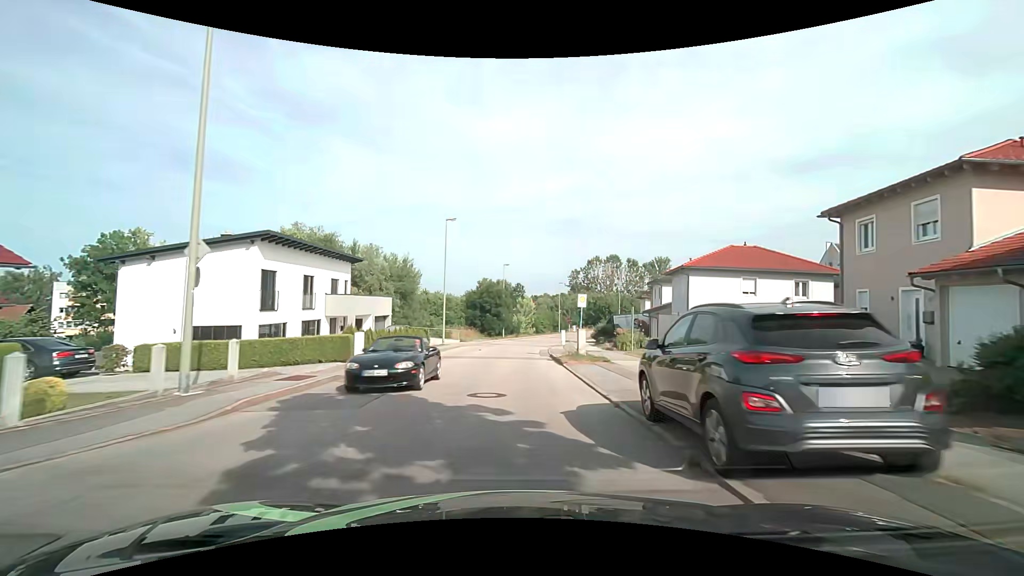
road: residential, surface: asphalt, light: Day
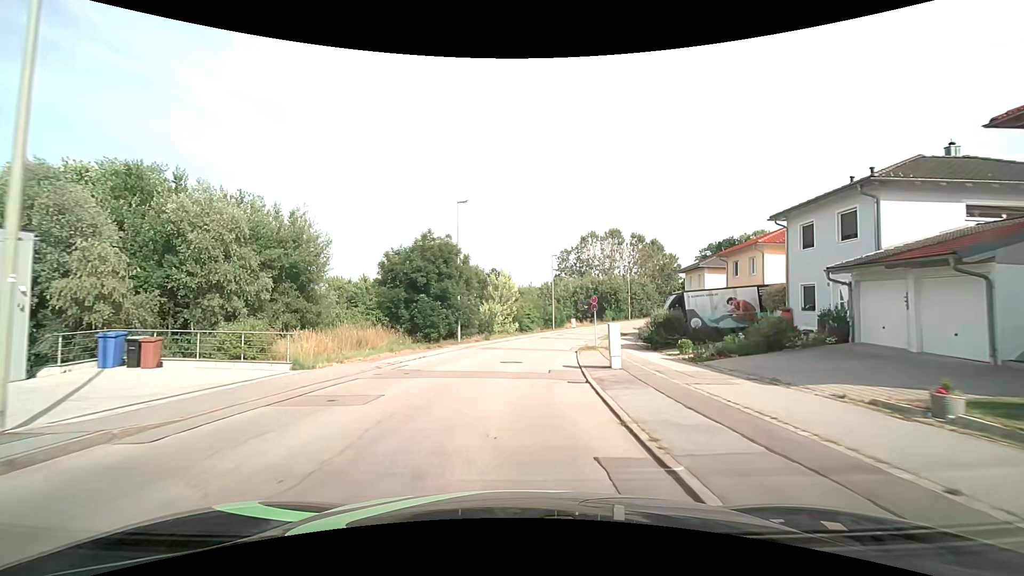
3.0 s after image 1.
(+0.6, +32.2) m; +3°
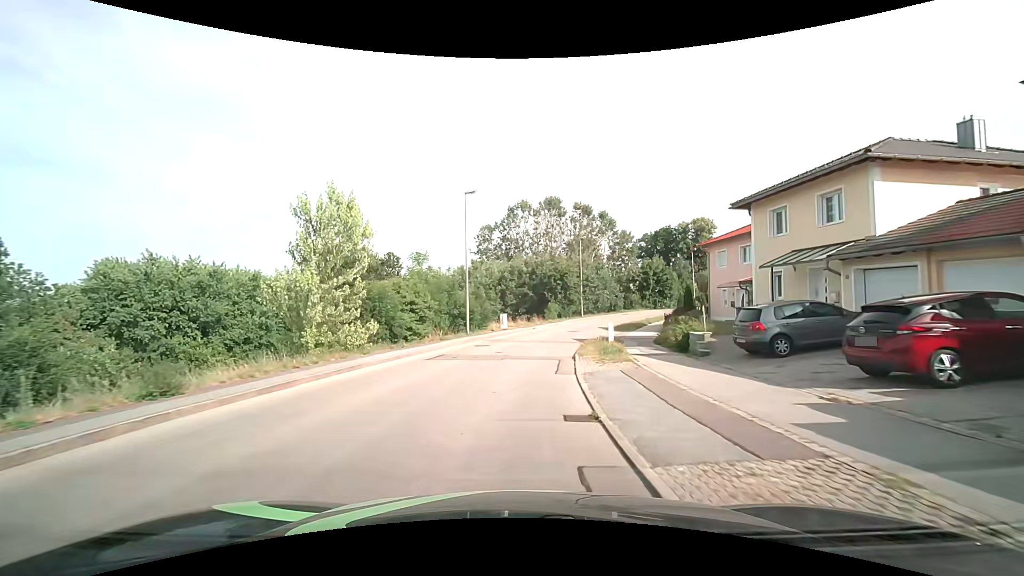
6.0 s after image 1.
(+2.2, +30.9) m; +9°
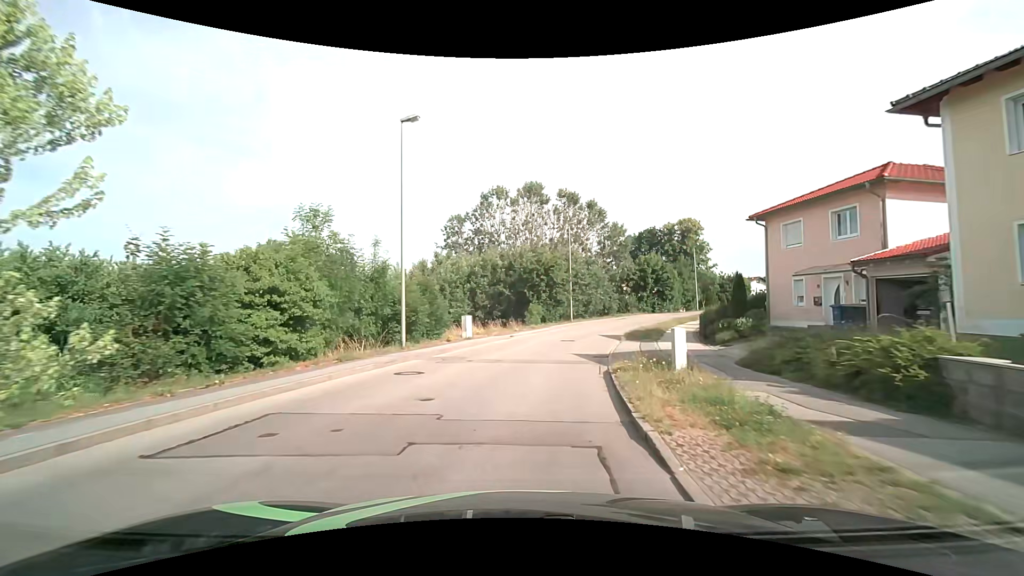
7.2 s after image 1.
(+0.3, +12.8) m; +2°
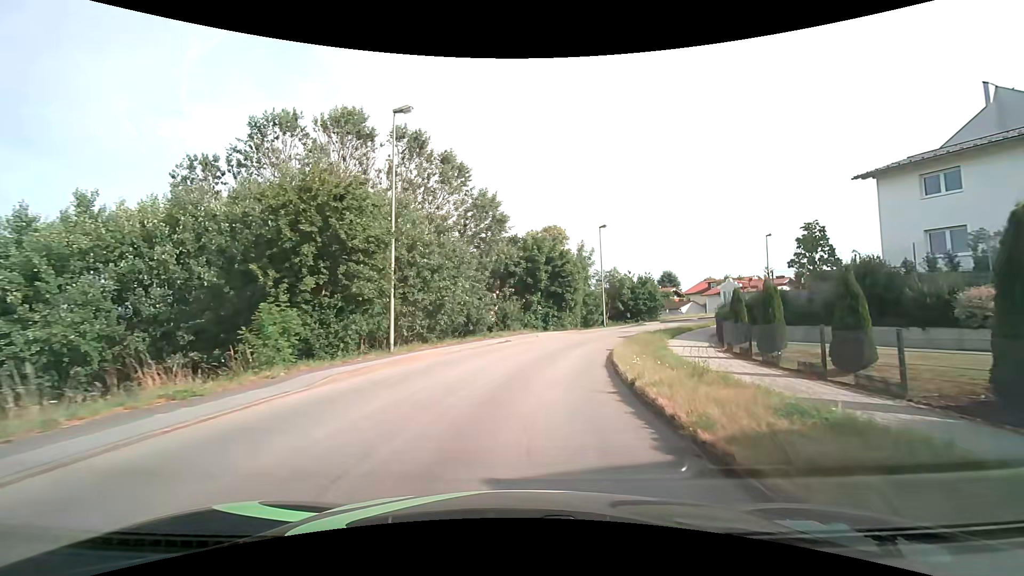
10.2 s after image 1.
(+3.8, +29.3) m; +17°
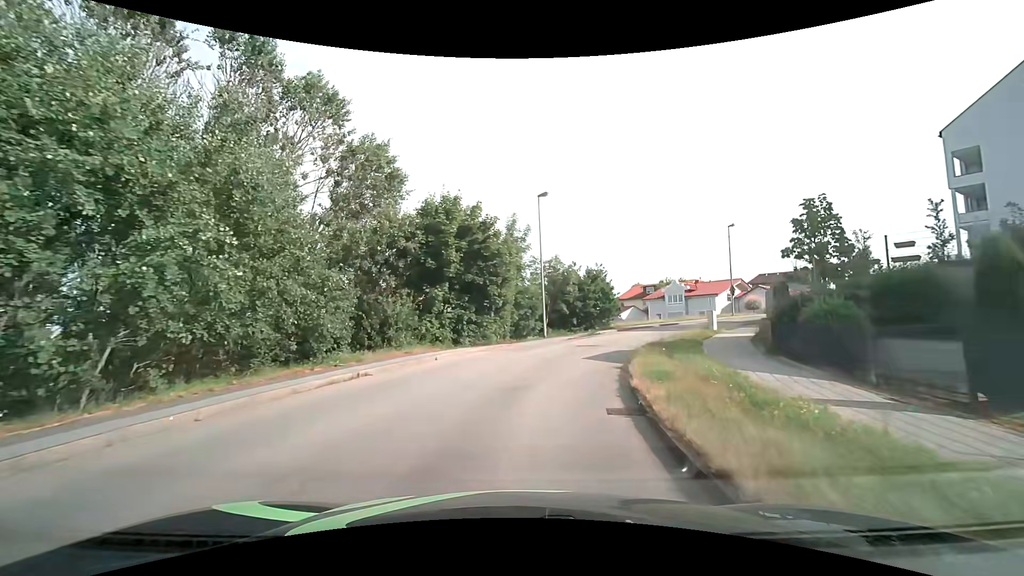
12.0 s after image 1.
(+1.1, +14.9) m; +9°
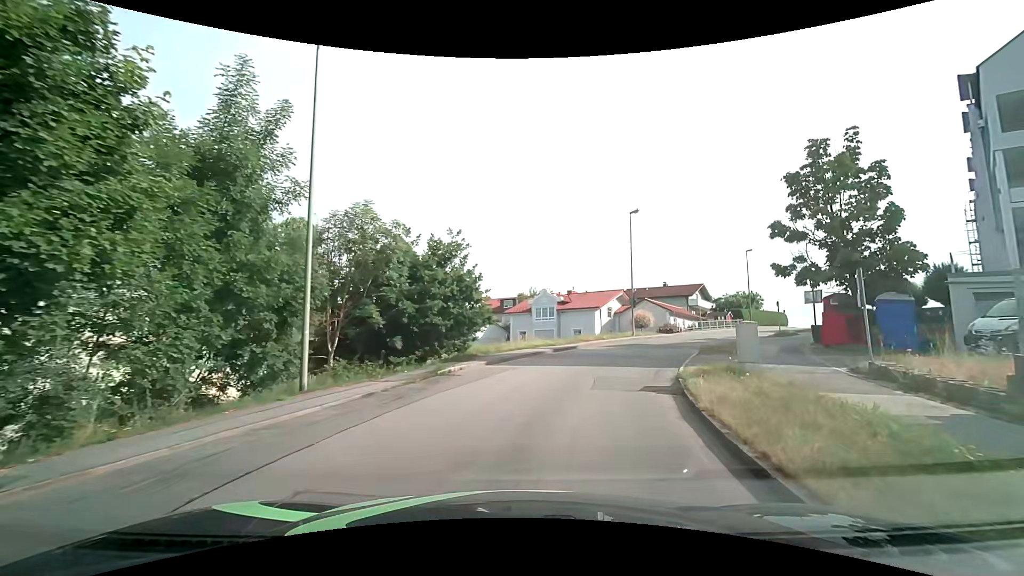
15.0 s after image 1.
(+2.4, +19.5) m; +17°
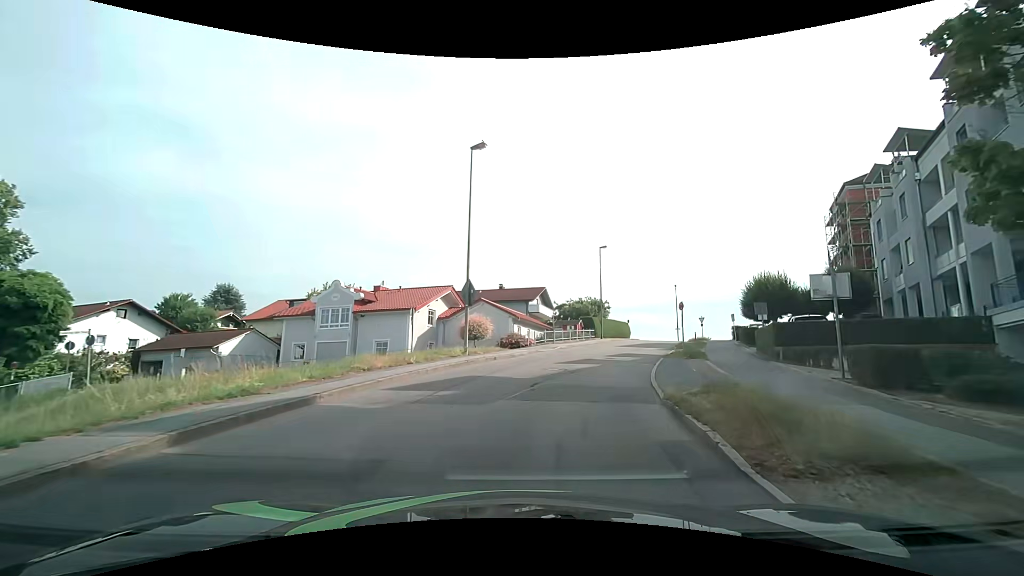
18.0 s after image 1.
(+3.0, +17.3) m; +19°
(+1, +10) (+3, +20) (+6, +29) (+10, +39) (+14, +48) (+18, +57) (+21, +66) (+24, +76) (+18, +83) (+10, +88) m
